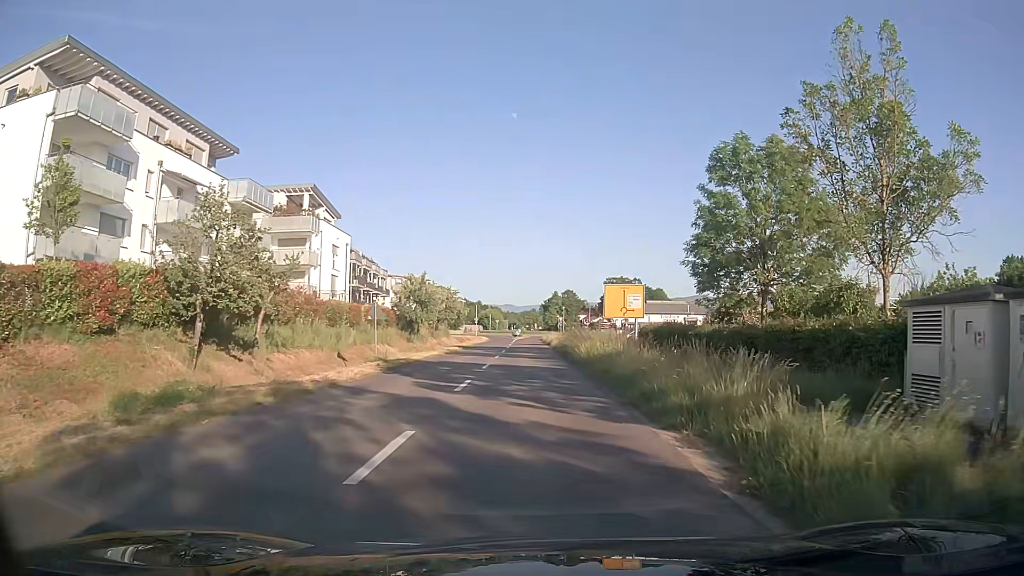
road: secondary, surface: asphalt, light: Day
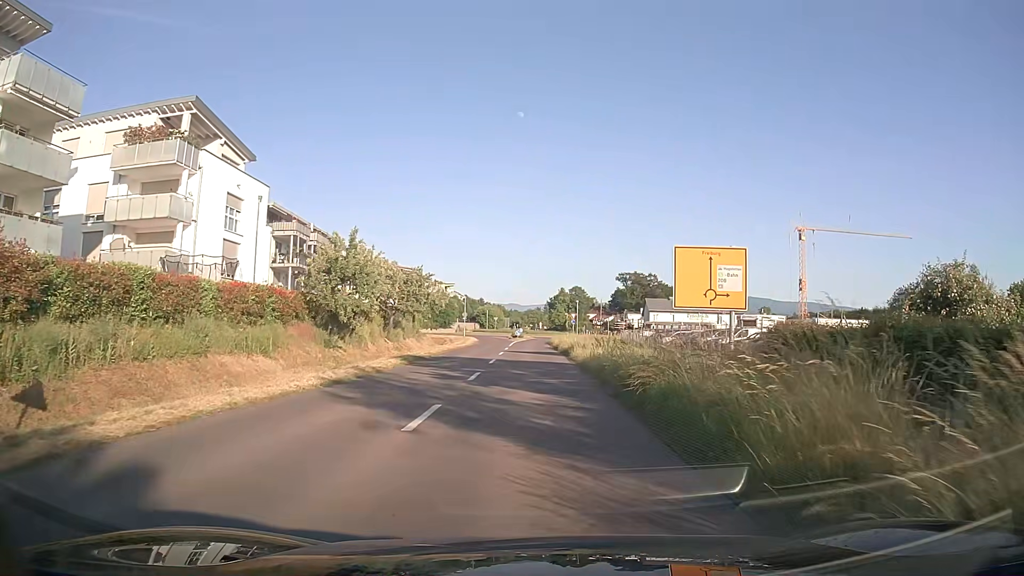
(0.0, +24.0) m; 0°
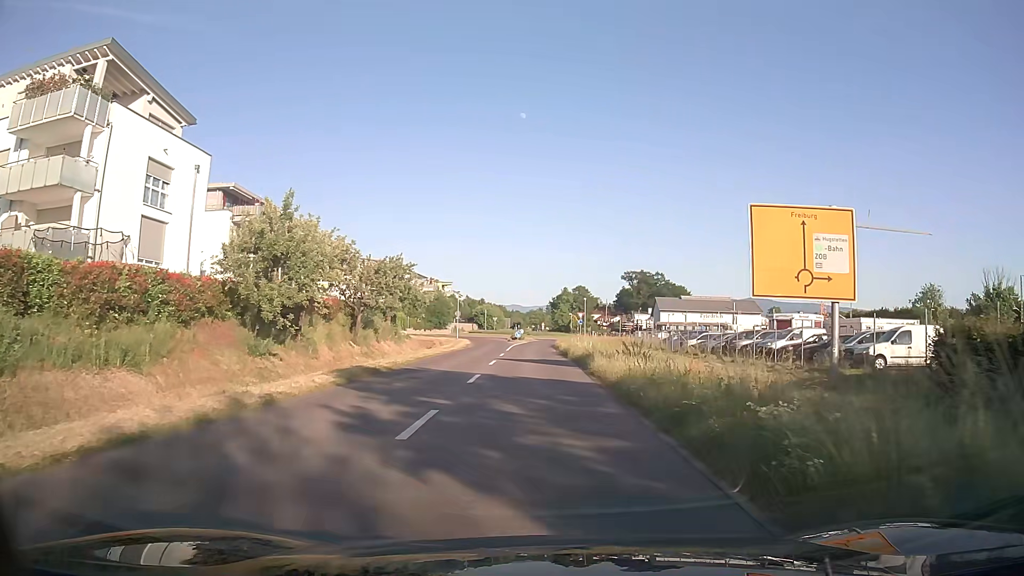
(0.0, +9.6) m; 0°
(0, +10) (0, +20) (0, +30) (0, +40) (0, +50) (0, +60) (+1, +70) (+2, +80) (+7, +88) (+15, +94) m
